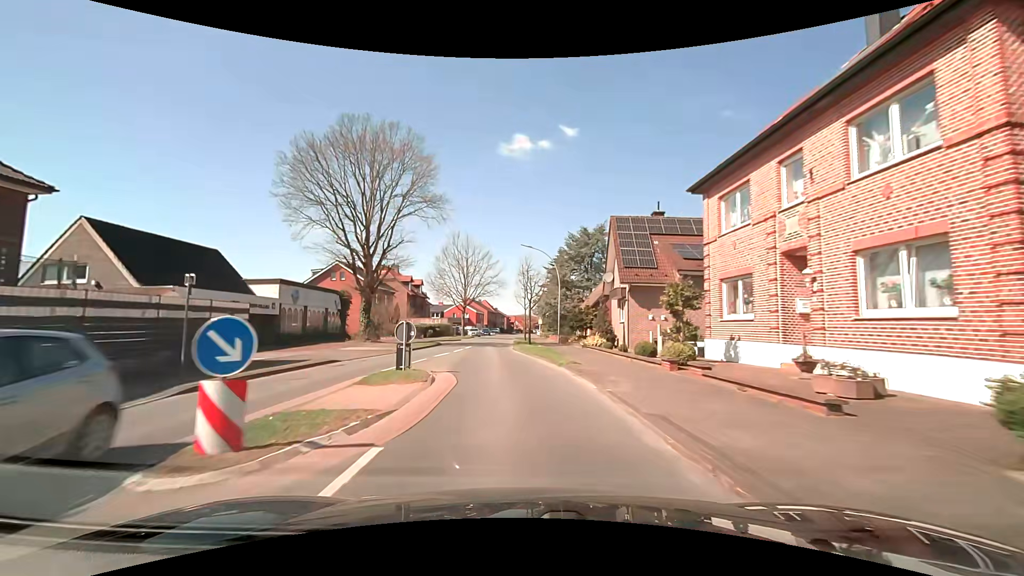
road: secondary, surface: asphalt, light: Day
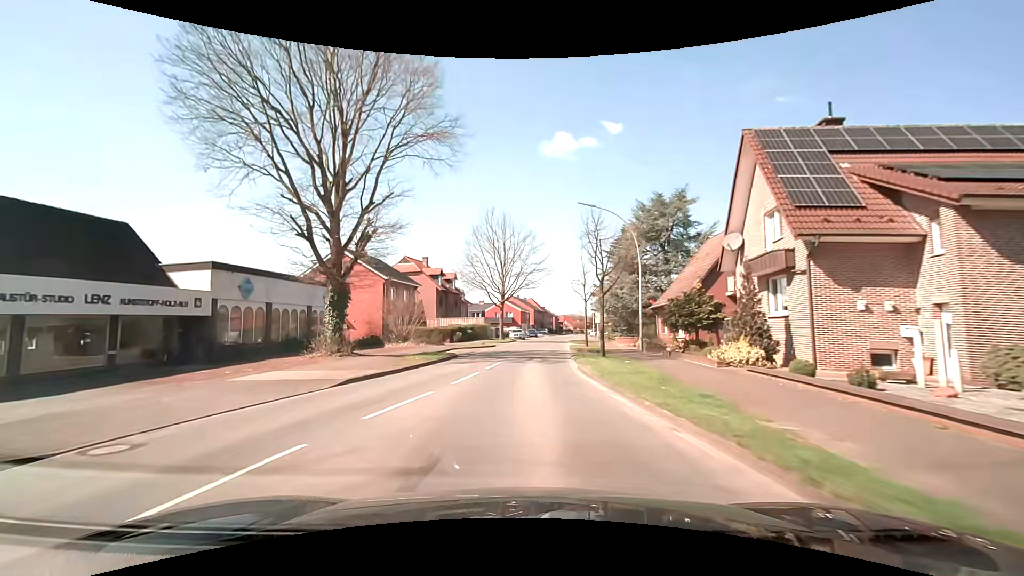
(-0.7, +15.2) m; -6°
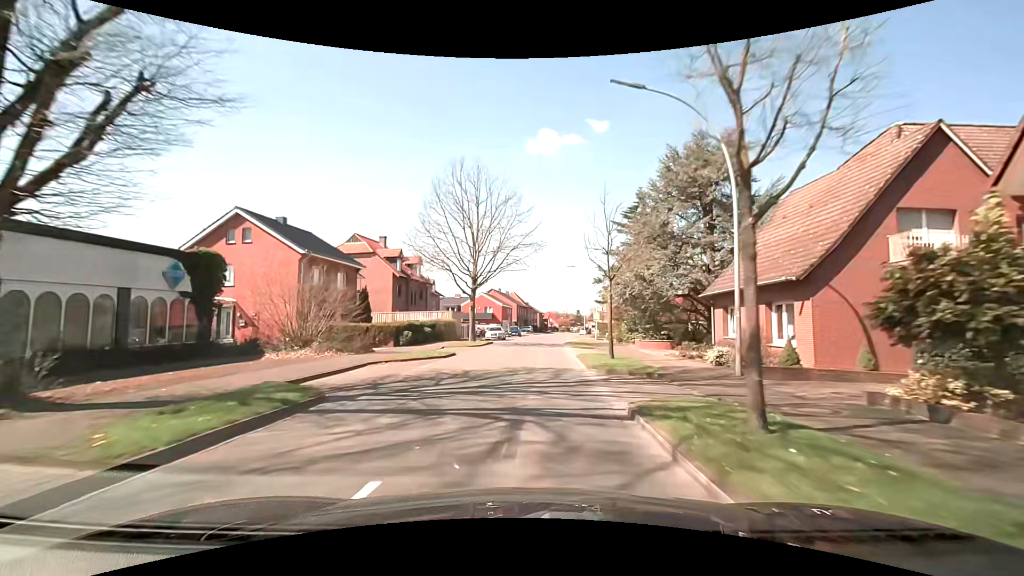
(+0.1, +15.2) m; +2°
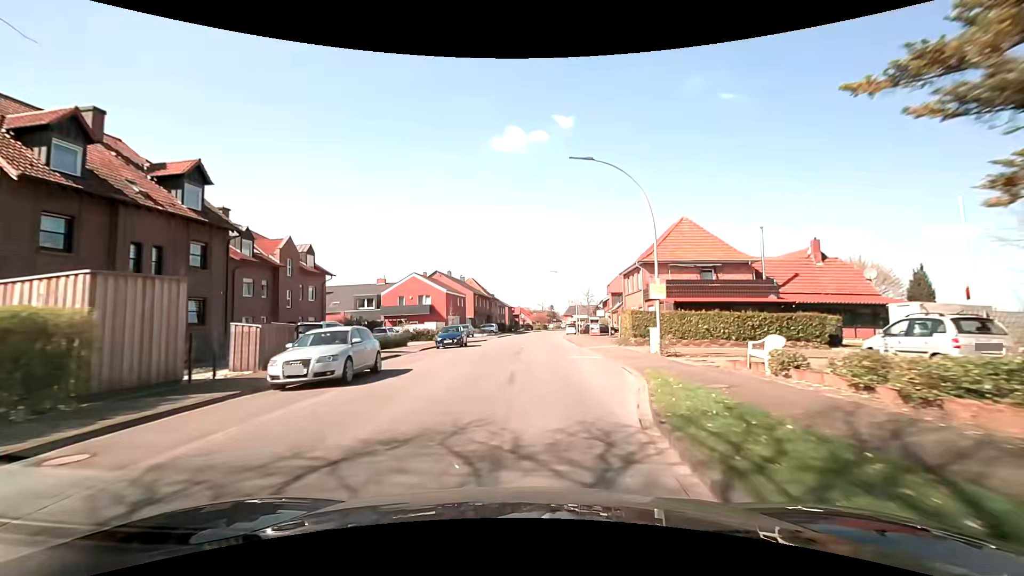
(+1.1, +38.3) m; +3°
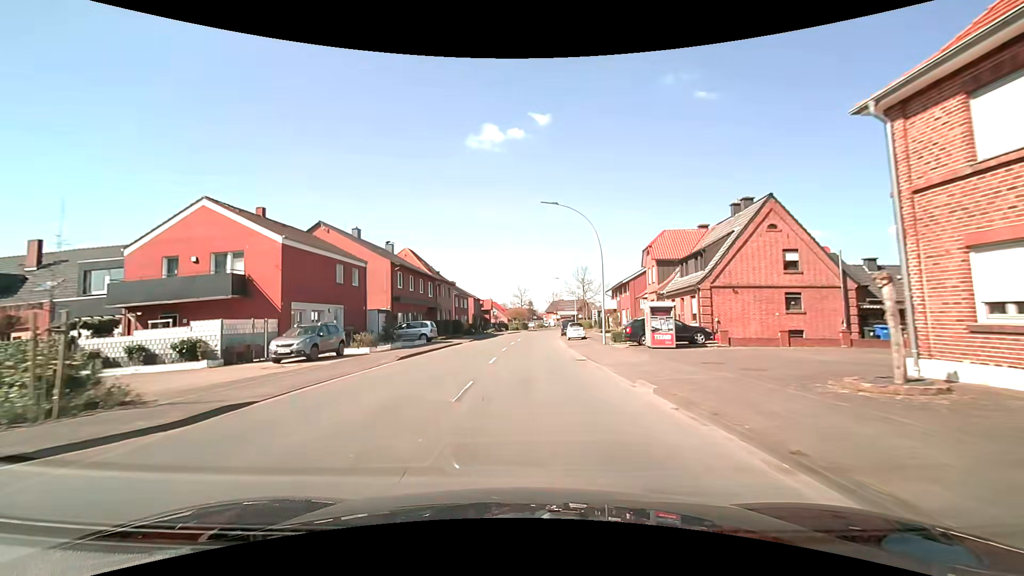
(+0.9, +38.3) m; +2°
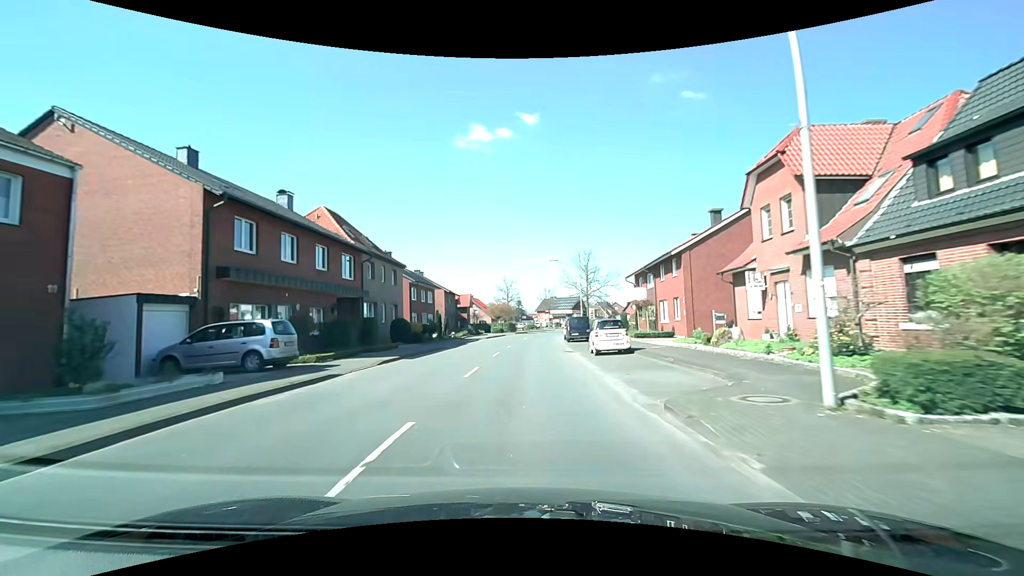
(+0.4, +23.0) m; +2°
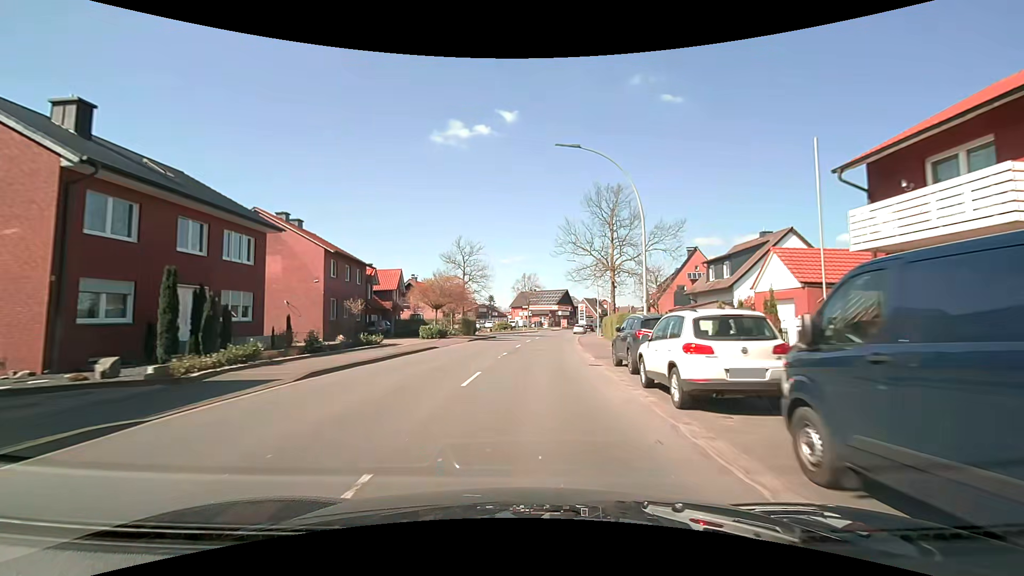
(+0.5, +38.3) m; +3°
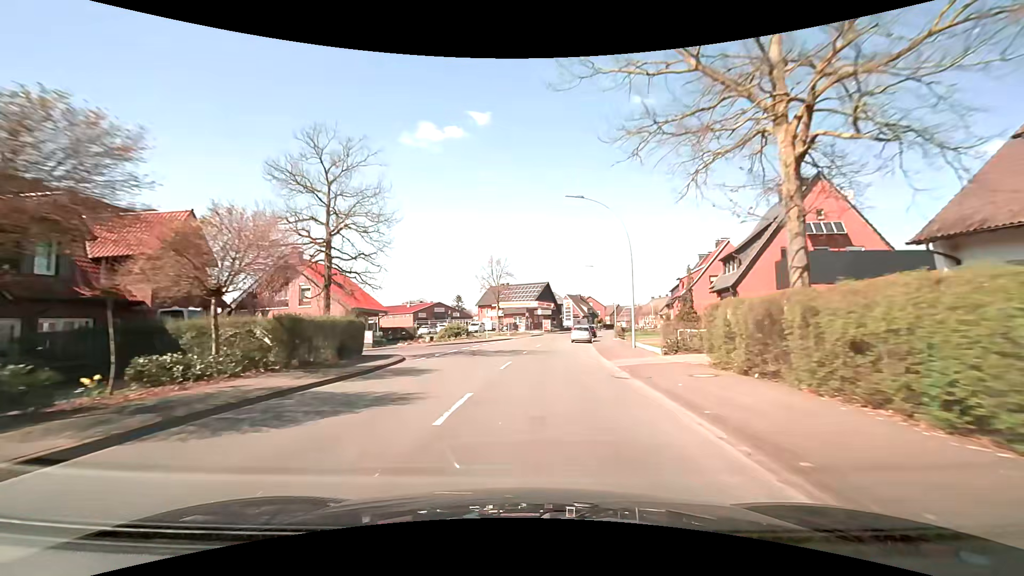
(+1.1, +30.6) m; +3°
(0, +10) (0, +20) (0, +30) (+1, +40) (+2, +50) (+4, +60) (+6, +69) (+9, +79) (+12, +89) (+15, +98) m
